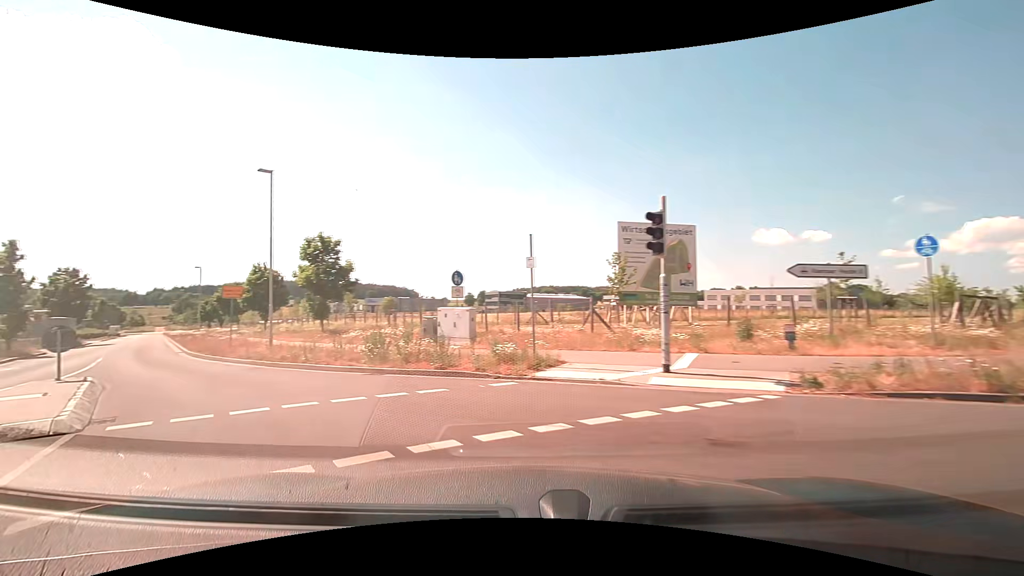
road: unclassified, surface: asphalt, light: Day
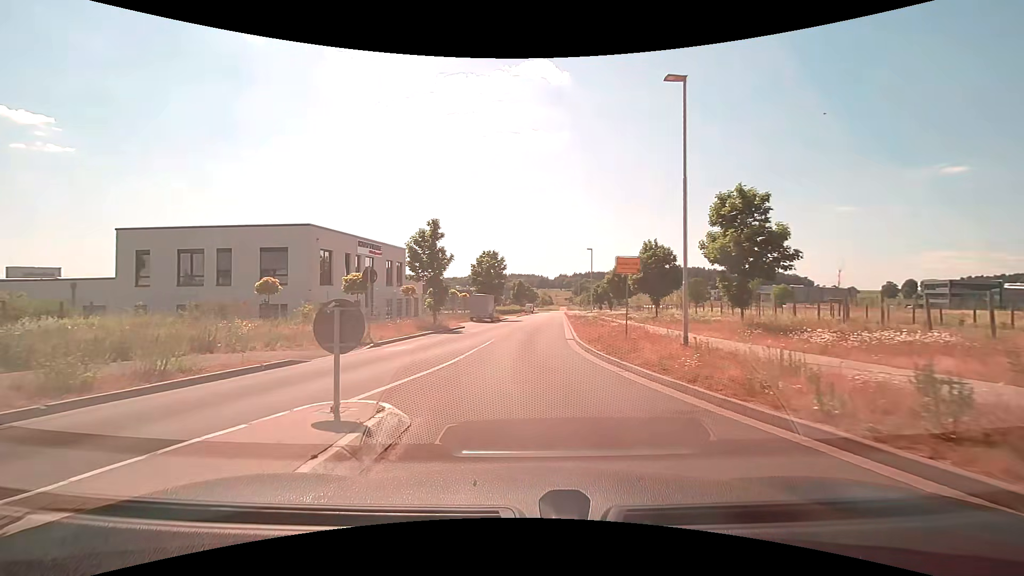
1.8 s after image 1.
(-4.0, +8.6) m; -42°
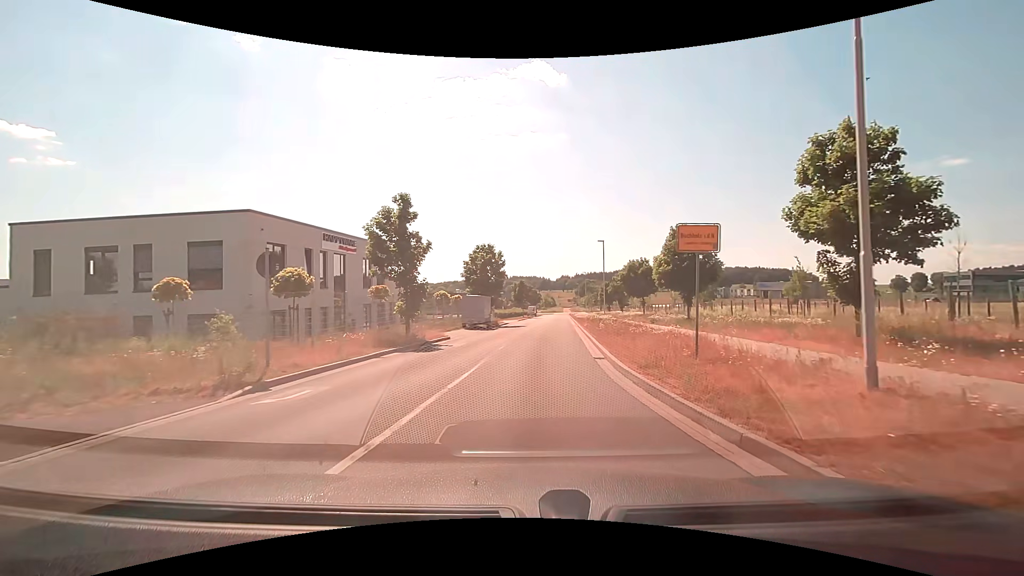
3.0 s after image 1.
(0.0, +7.6) m; 0°
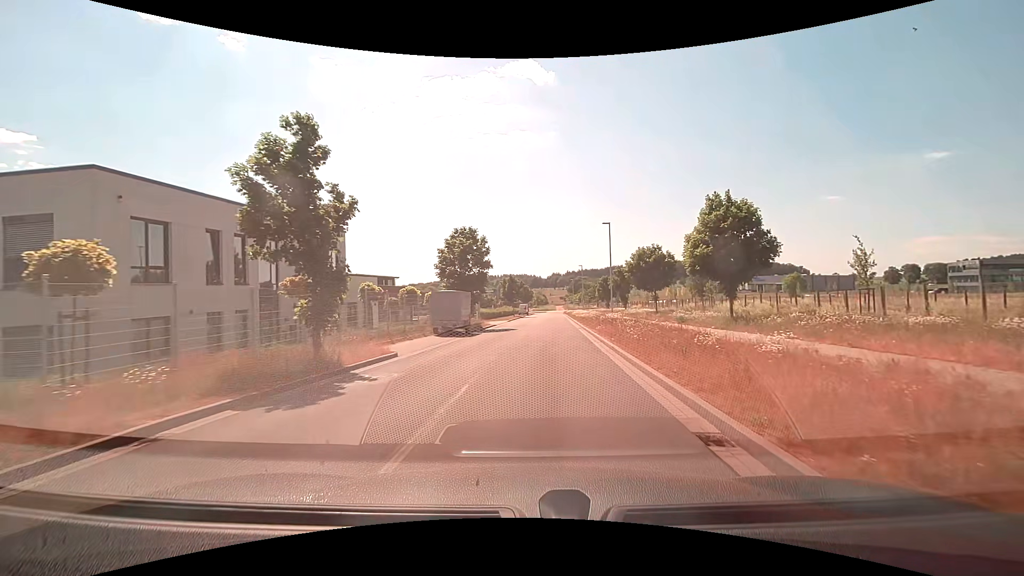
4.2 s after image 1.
(0.0, +8.9) m; +1°
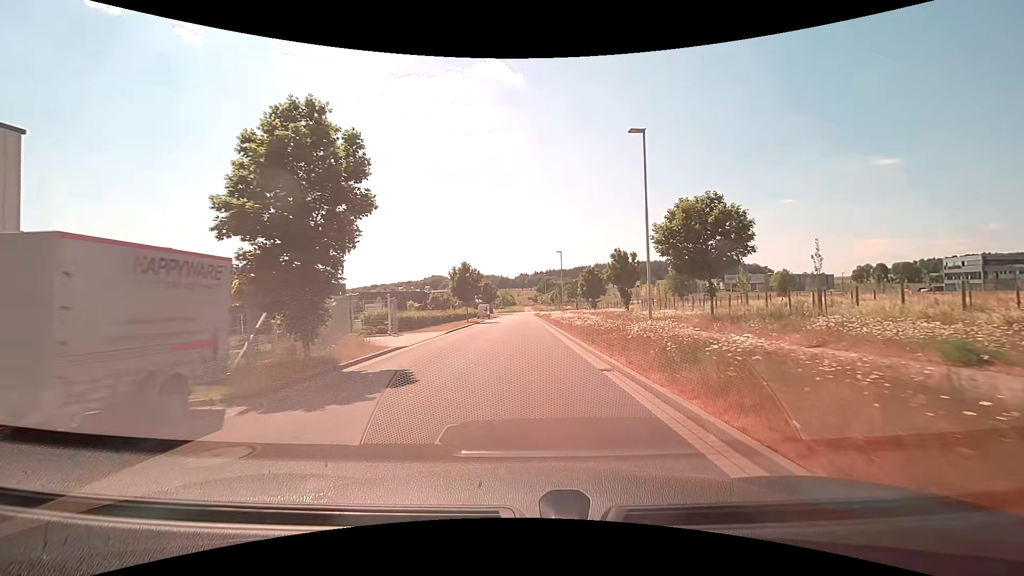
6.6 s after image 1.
(+0.8, +21.7) m; +4°
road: residential
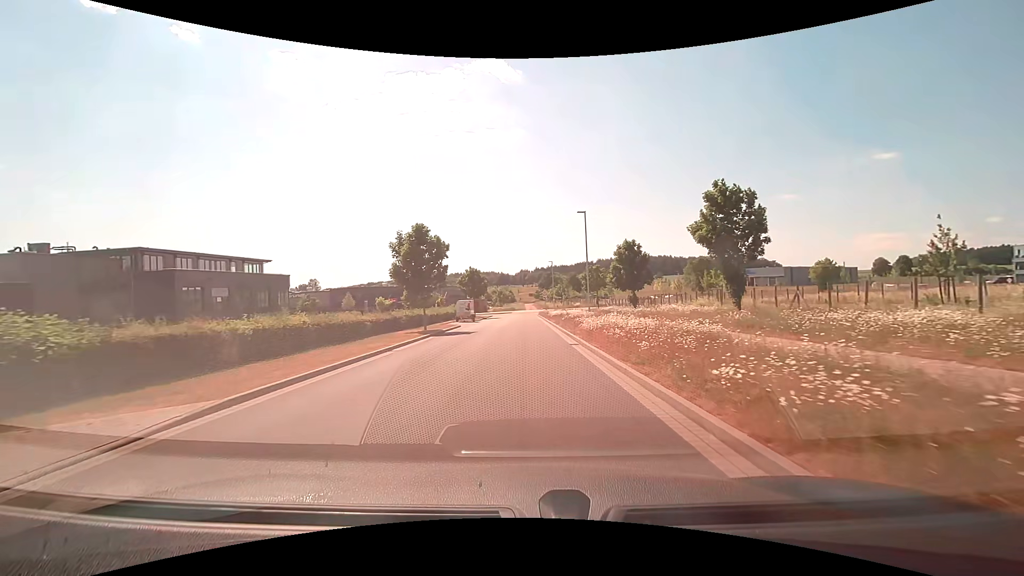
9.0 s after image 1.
(-0.1, +23.4) m; 0°
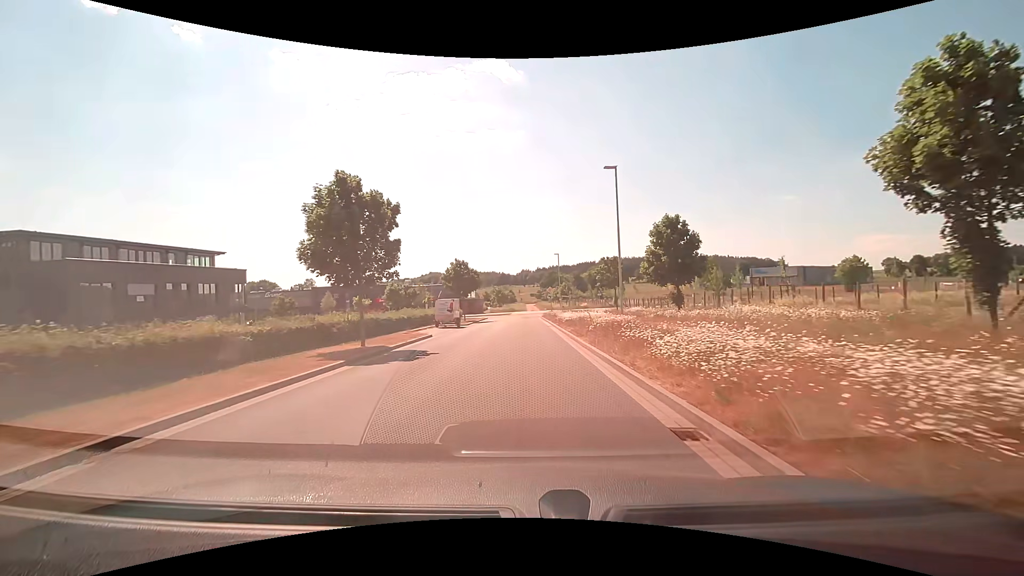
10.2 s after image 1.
(0.0, +11.9) m; 0°
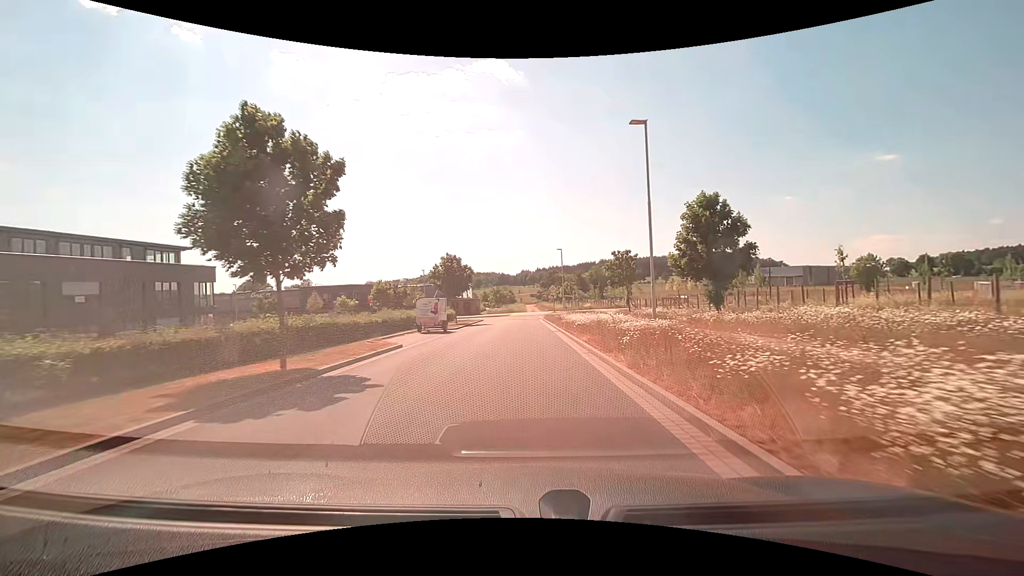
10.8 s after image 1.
(0.0, +6.1) m; 0°
